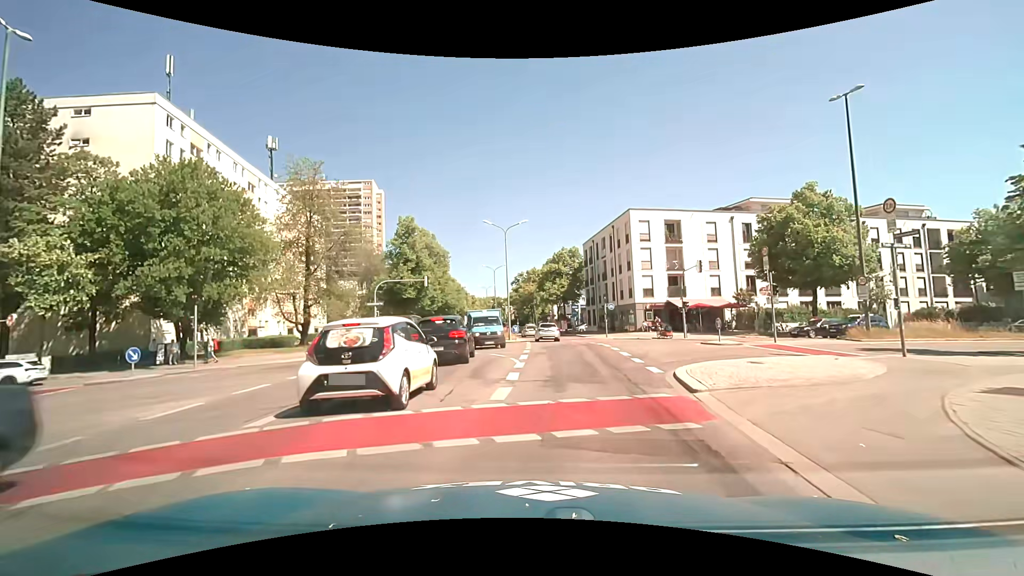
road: secondary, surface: asphalt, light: Day
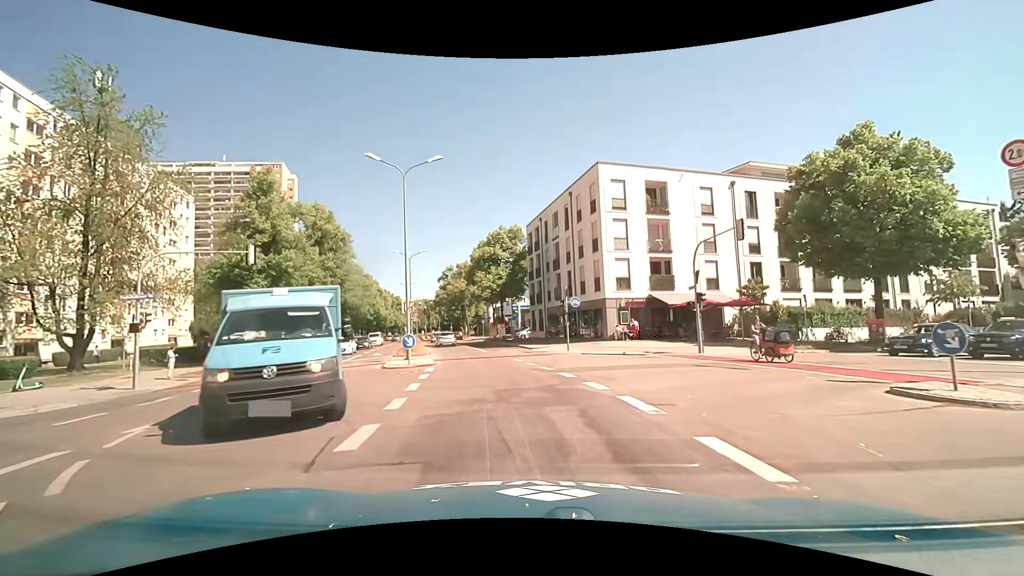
(+1.0, +18.3) m; +8°
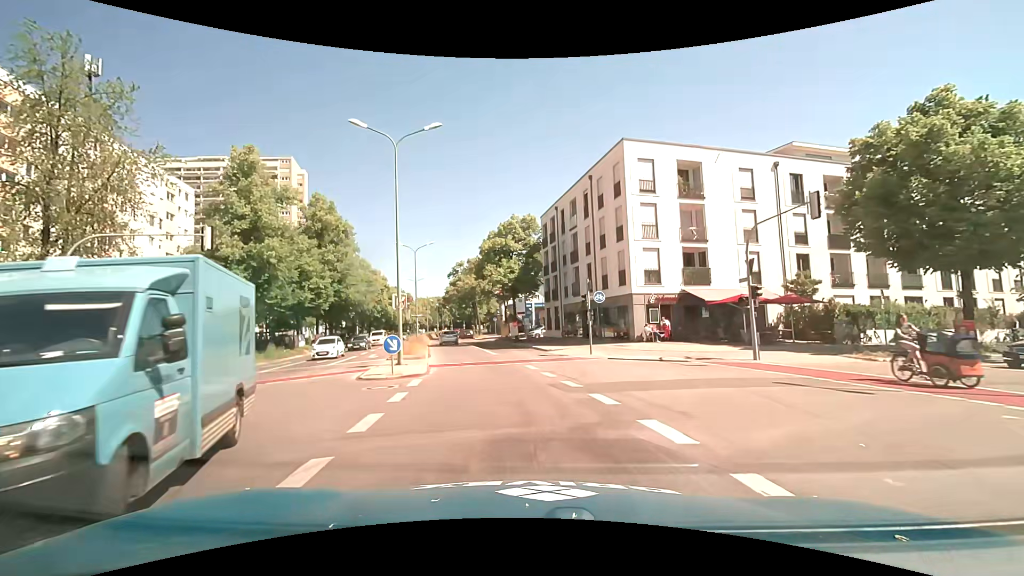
(-0.1, +4.5) m; -3°
(0, +10) (-2, +20) (-4, +30) (-6, +40) (-7, +49) (-9, +59) (-11, +69) (-13, +79) (-14, +89) (-16, +99) m
